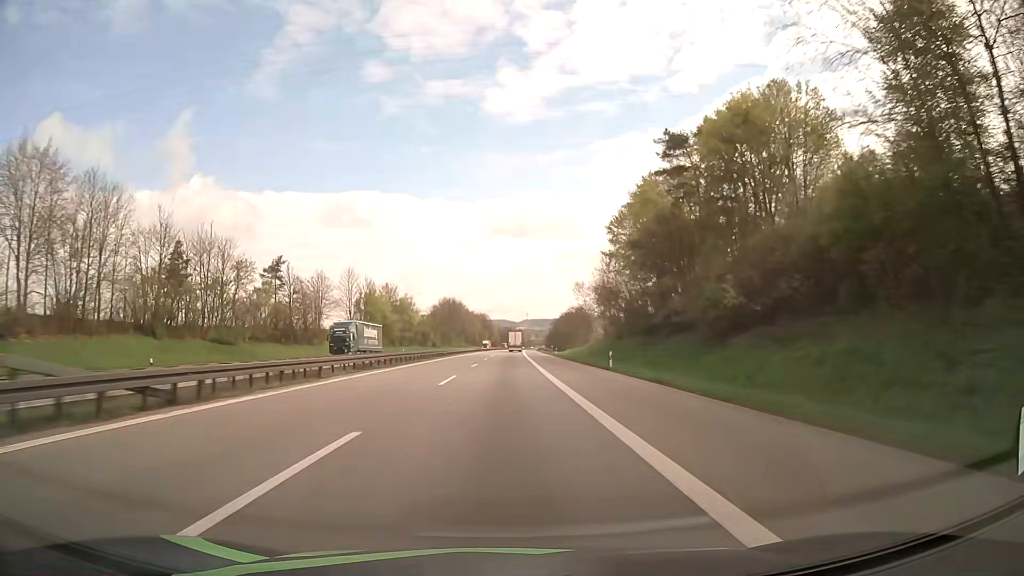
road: motorway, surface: asphalt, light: Day
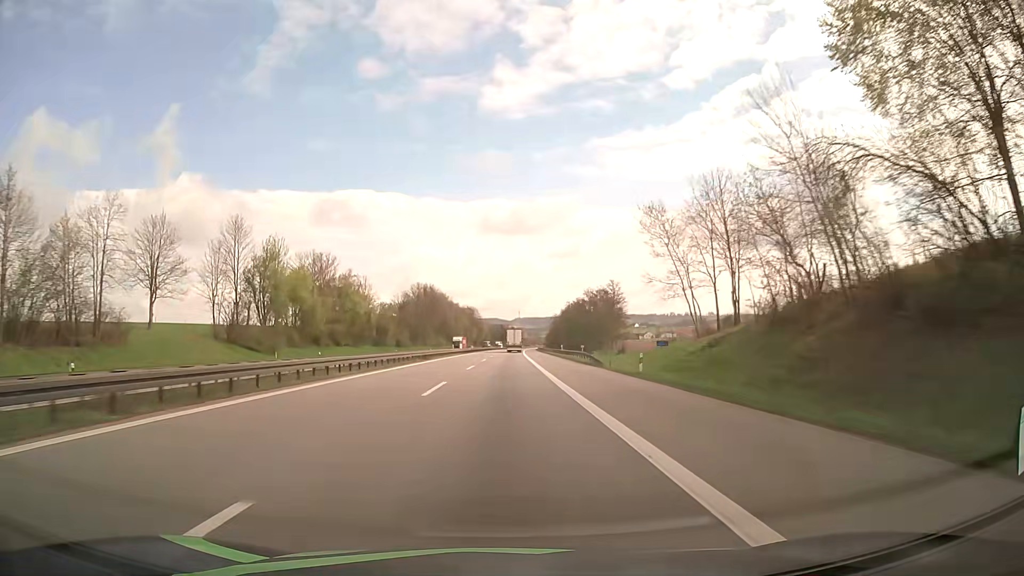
(+0.3, +58.9) m; +1°
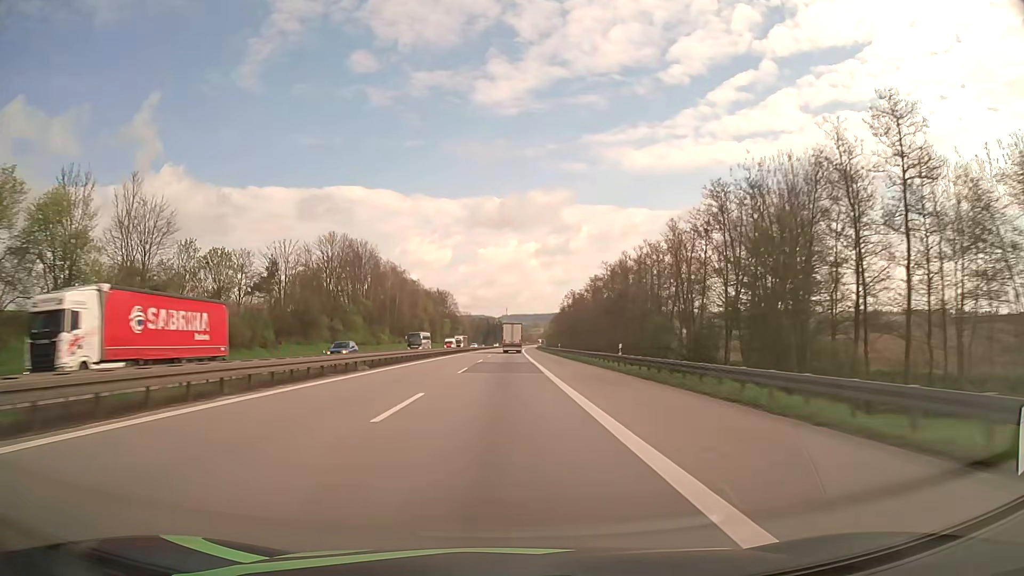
(+0.8, +96.5) m; +1°
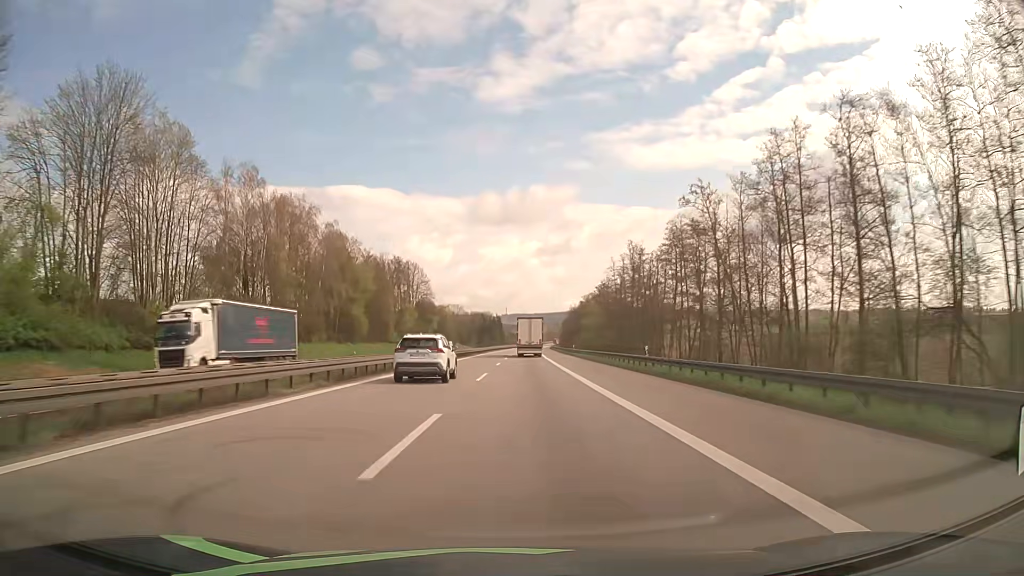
(+0.2, +95.4) m; 0°
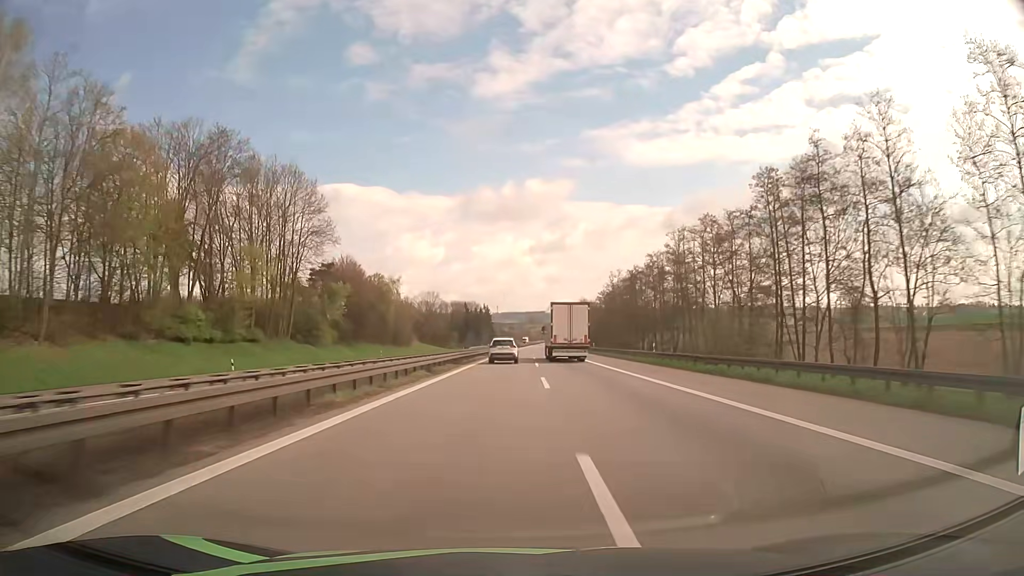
(+0.1, +95.7) m; +1°
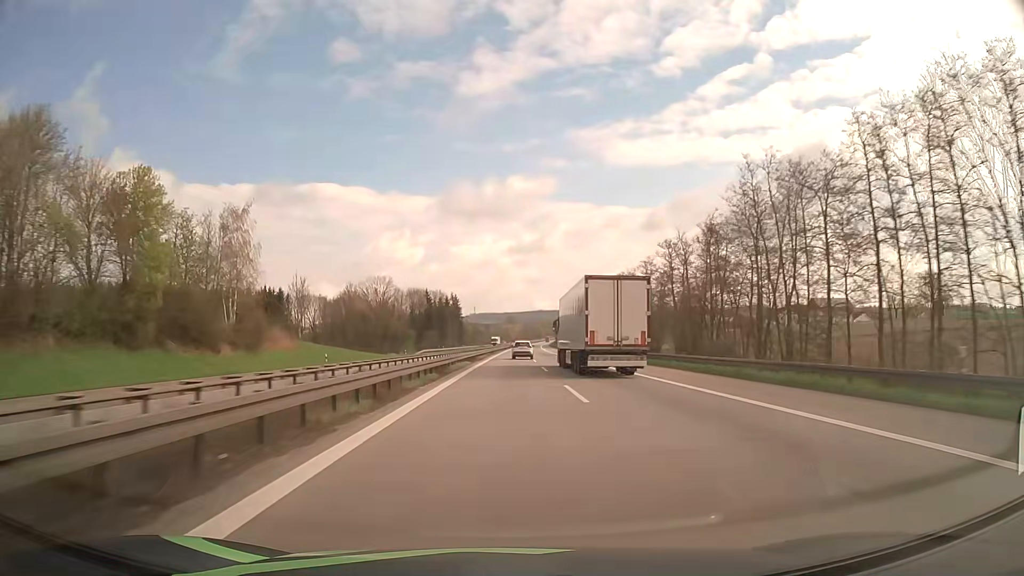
(+1.3, +77.0) m; +2°
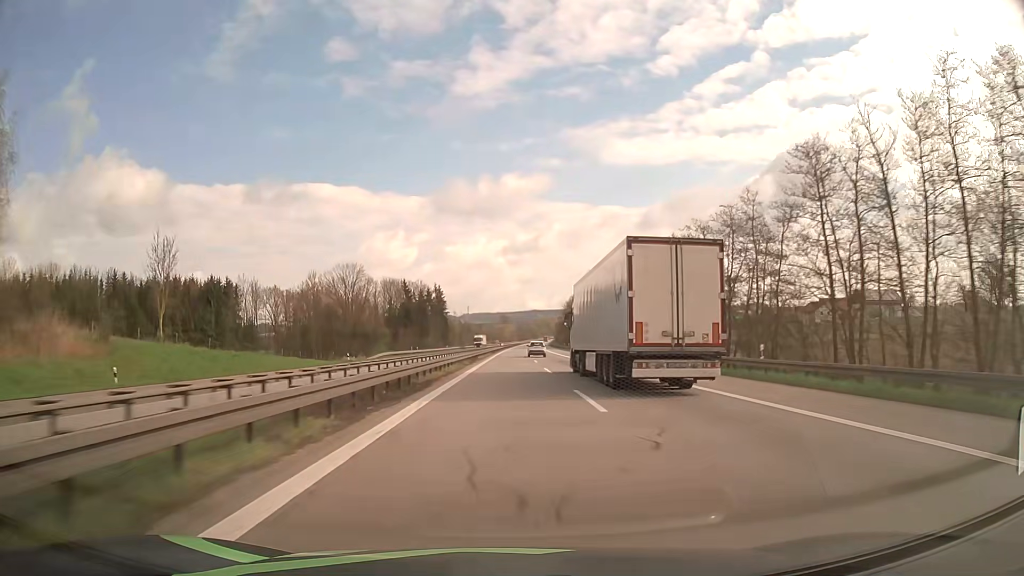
(+0.2, +38.8) m; +1°
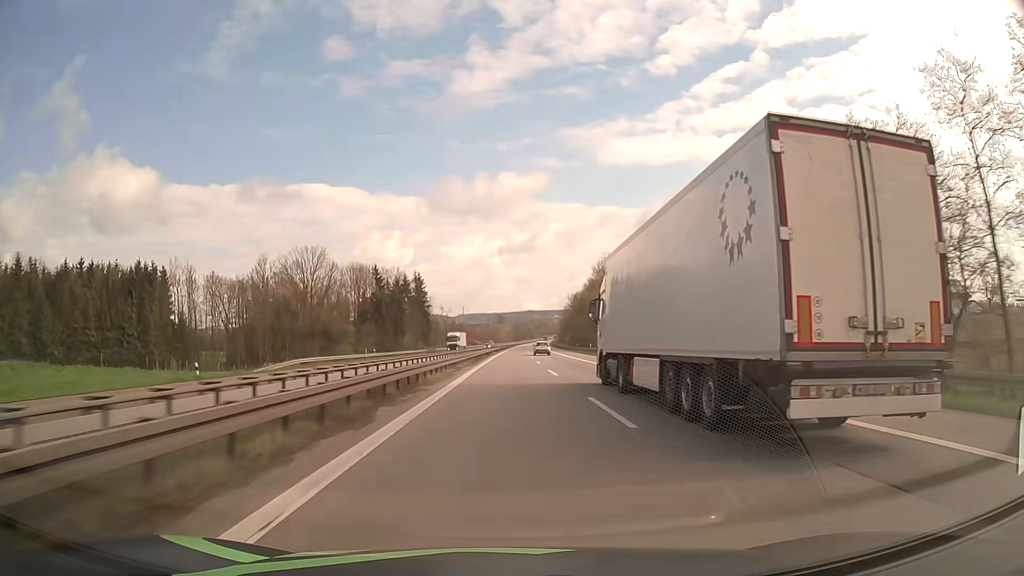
(+0.1, +38.9) m; 0°
(0, +10) (0, +20) (0, +30) (0, +40) (0, +50) (0, +60) (0, +70) (0, +80) (+1, +90) (+1, +100) m
